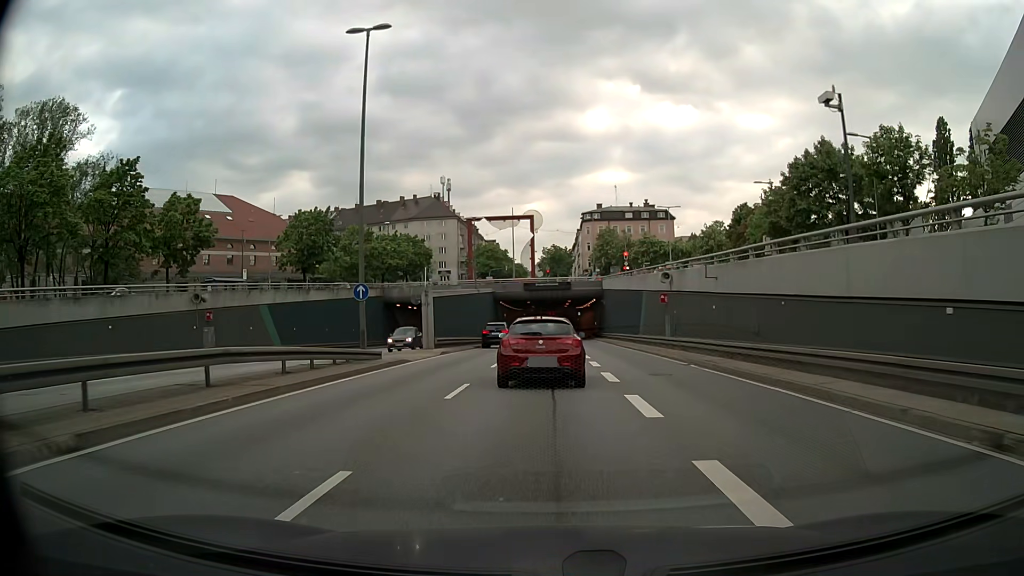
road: trunk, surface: asphalt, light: Day
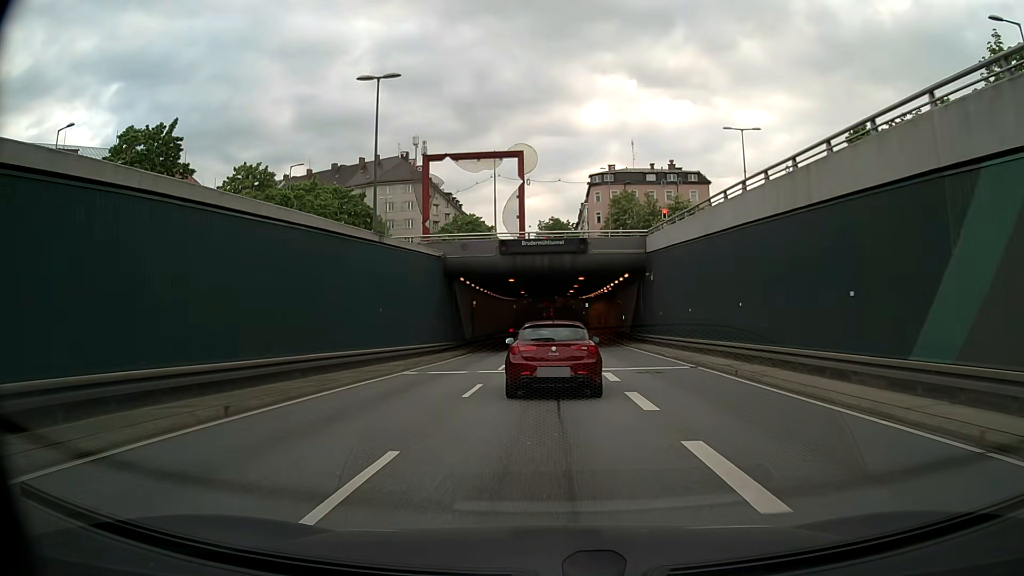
(0.0, +35.2) m; 0°
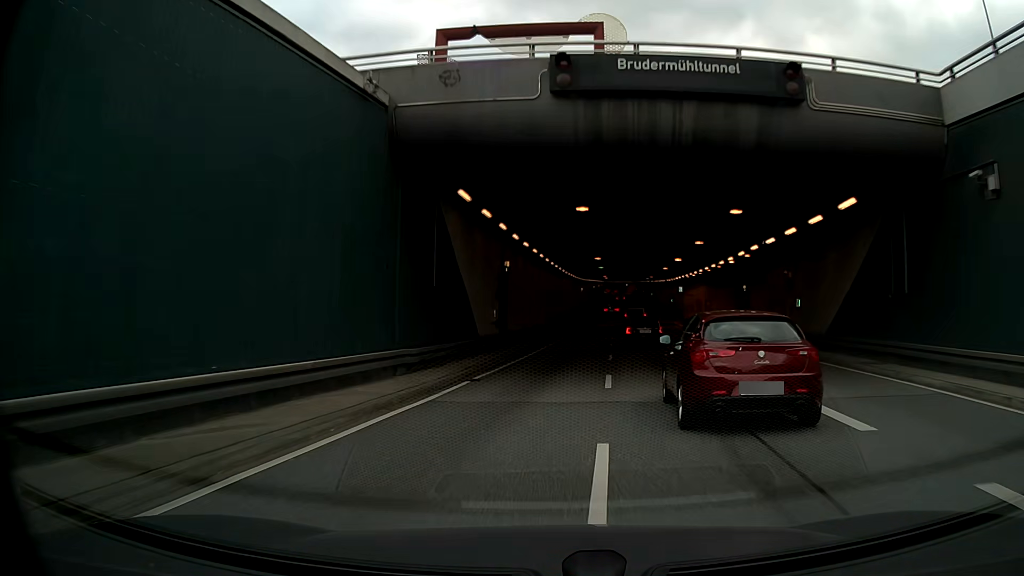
(-1.2, +27.4) m; -5°
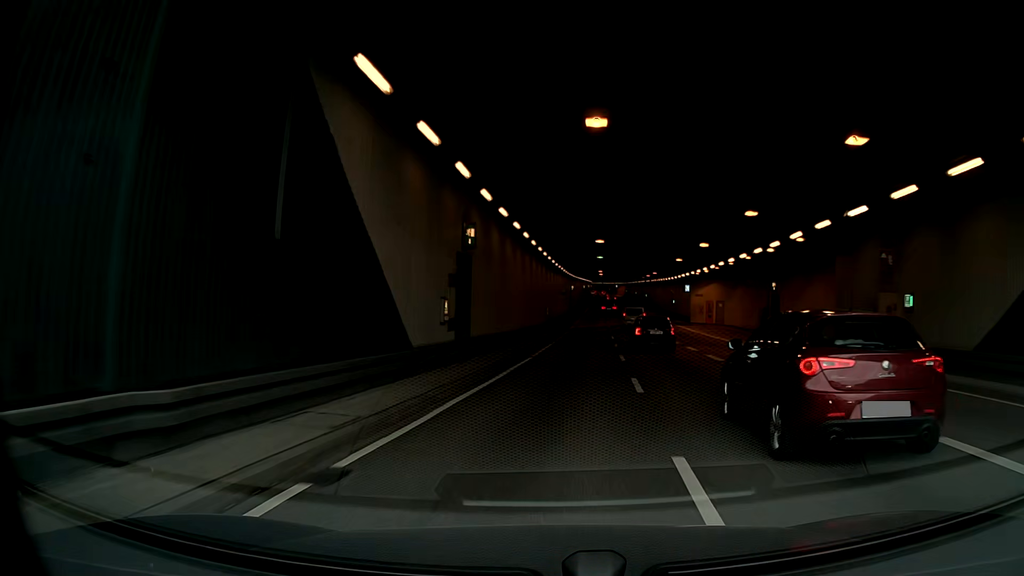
(+0.2, +9.9) m; +1°
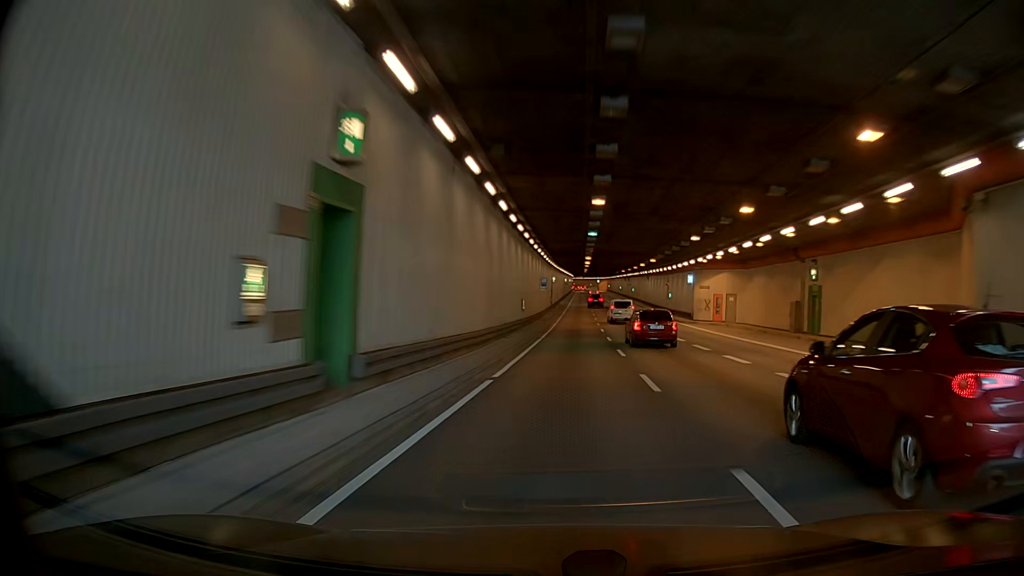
(+0.1, +10.0) m; +2°
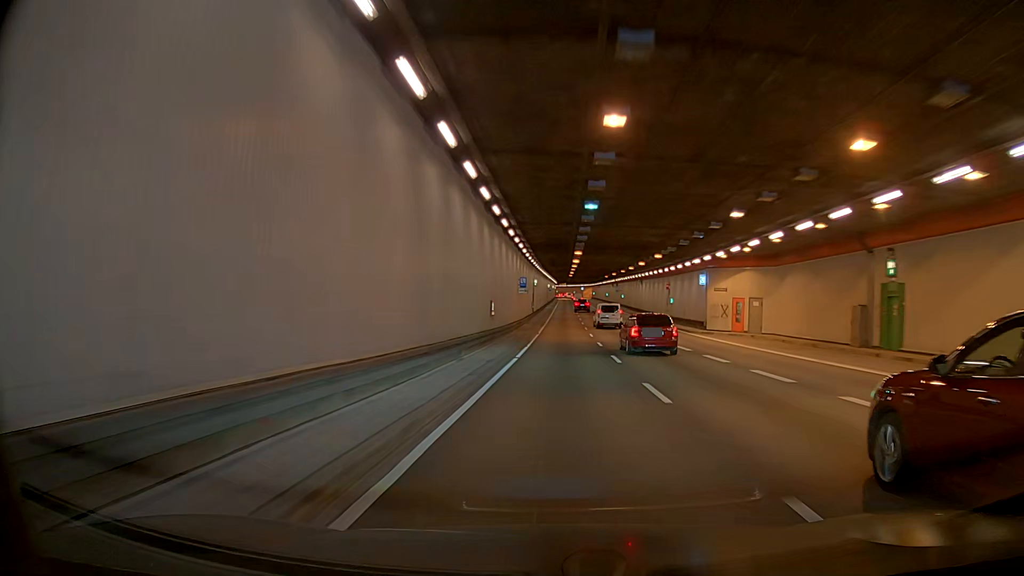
(+0.1, +10.0) m; +2°
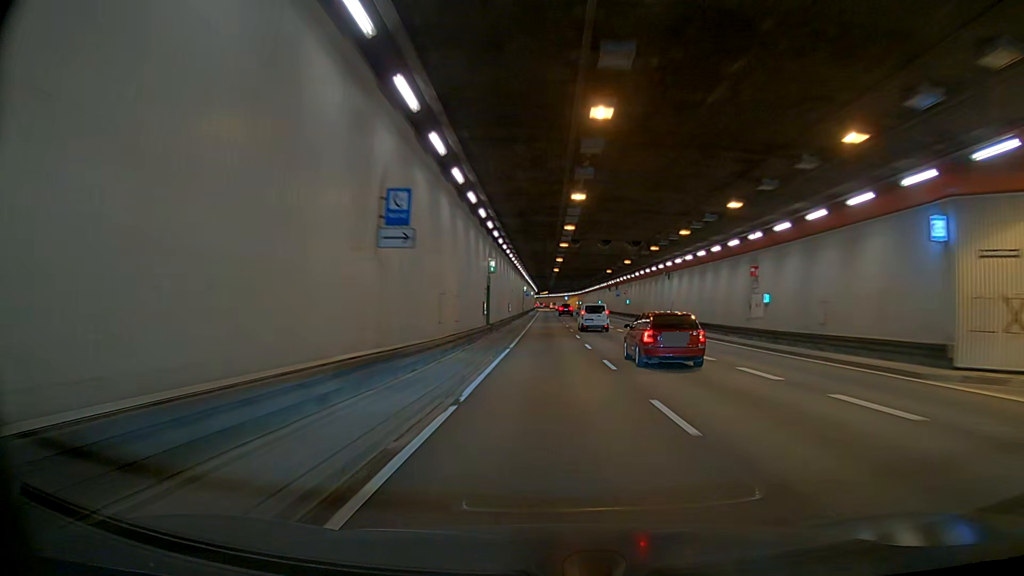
(-0.1, +30.1) m; +2°
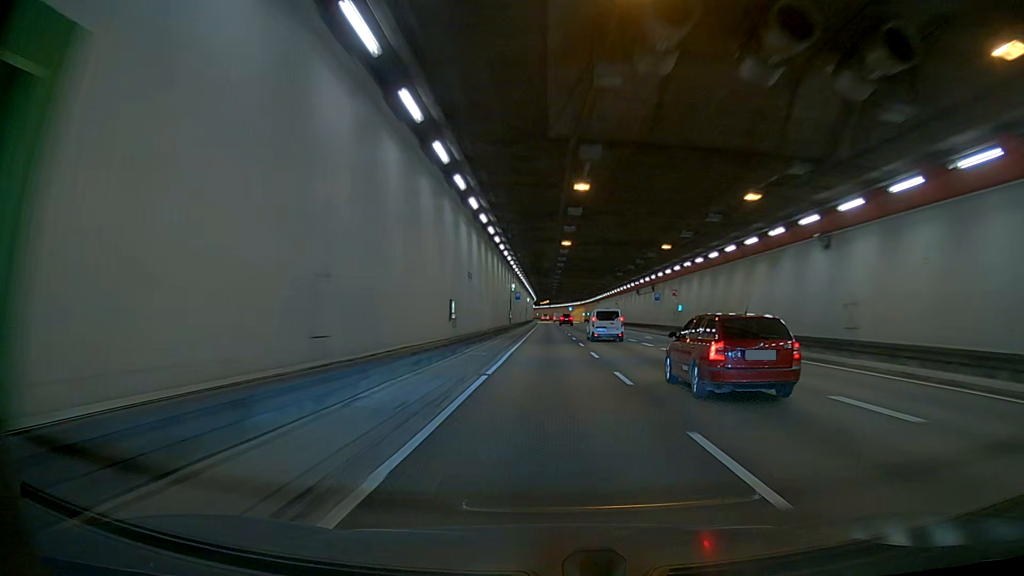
(-0.1, +30.2) m; -1°
